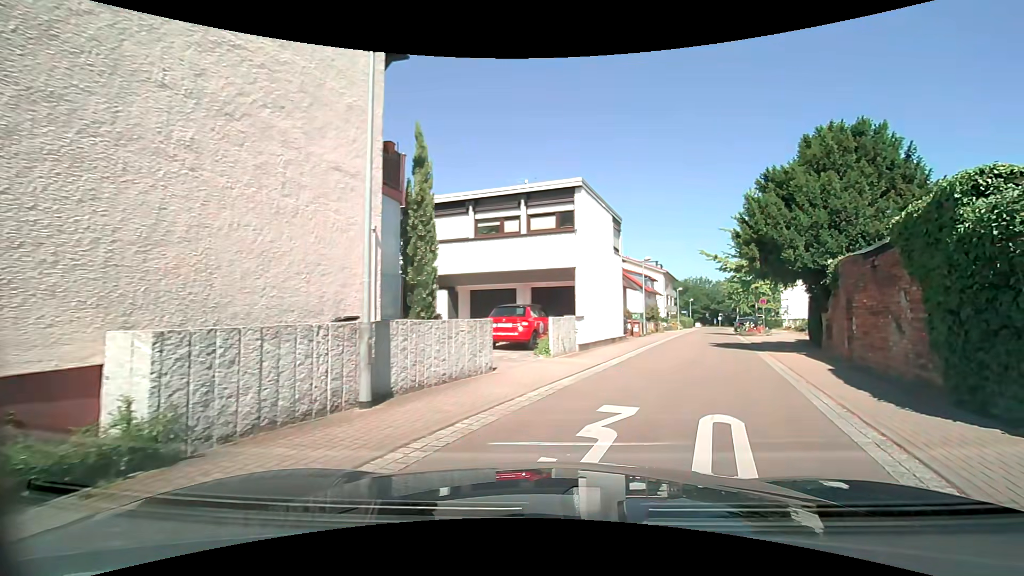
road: residential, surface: asphalt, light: Day
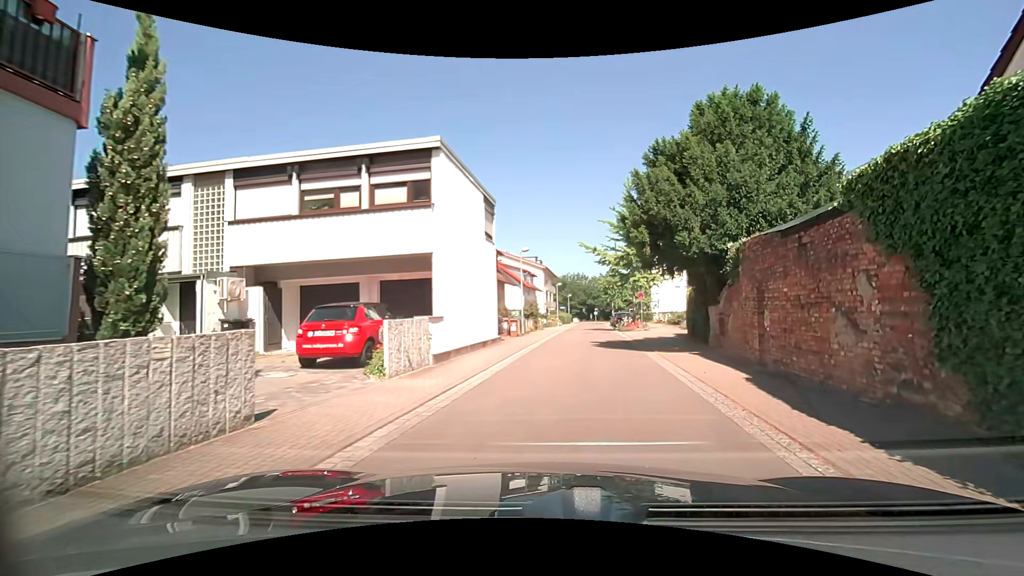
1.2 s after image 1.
(+0.6, +4.4) m; +12°
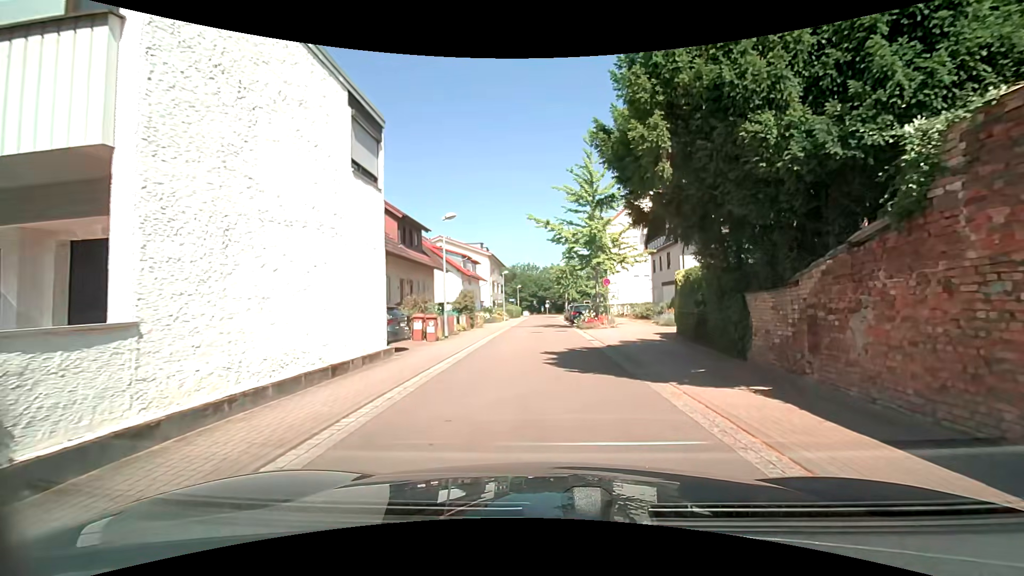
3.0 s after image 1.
(+0.6, +9.0) m; +5°
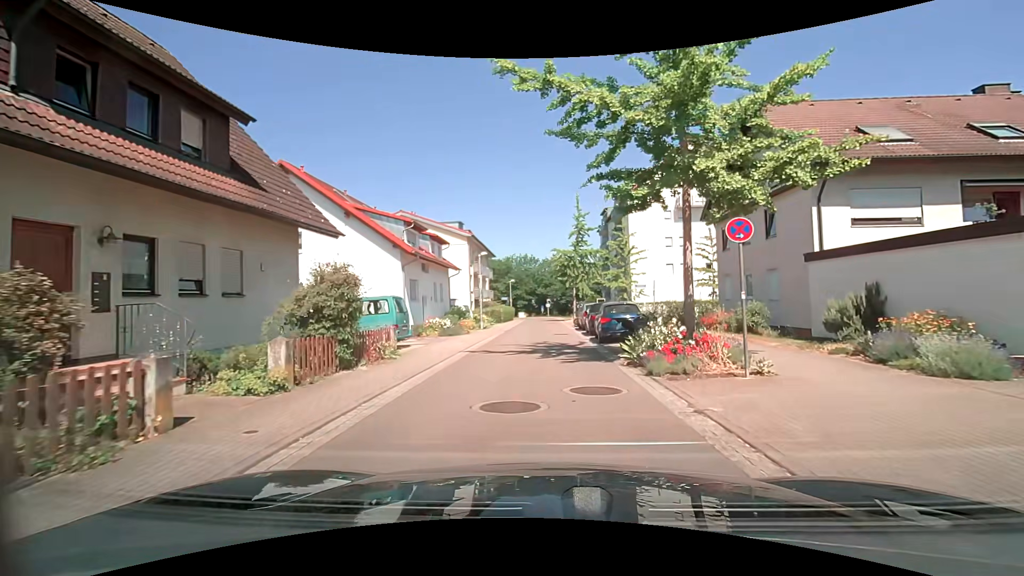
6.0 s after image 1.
(+0.1, +18.7) m; +1°
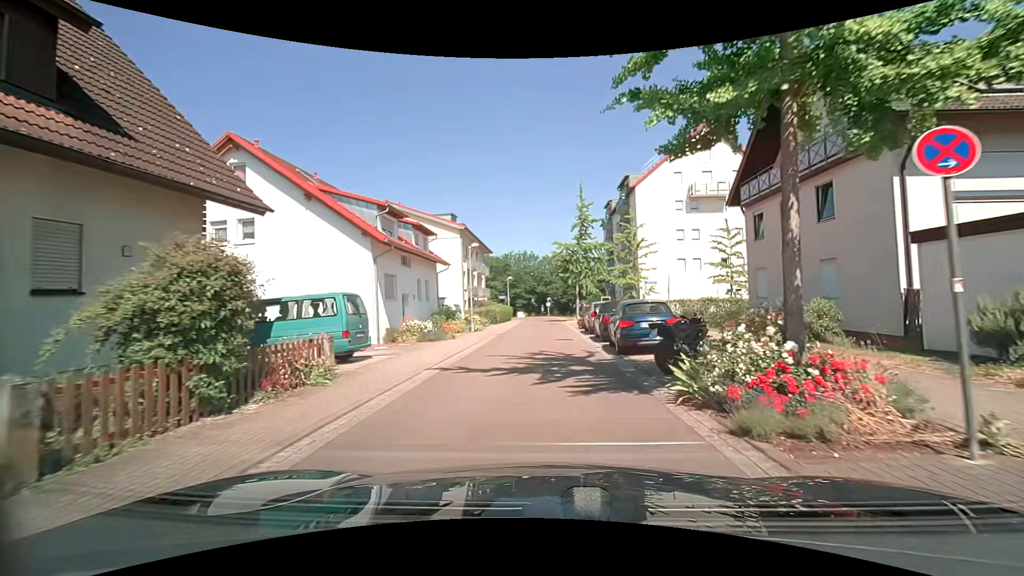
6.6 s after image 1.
(0.0, +4.4) m; 0°
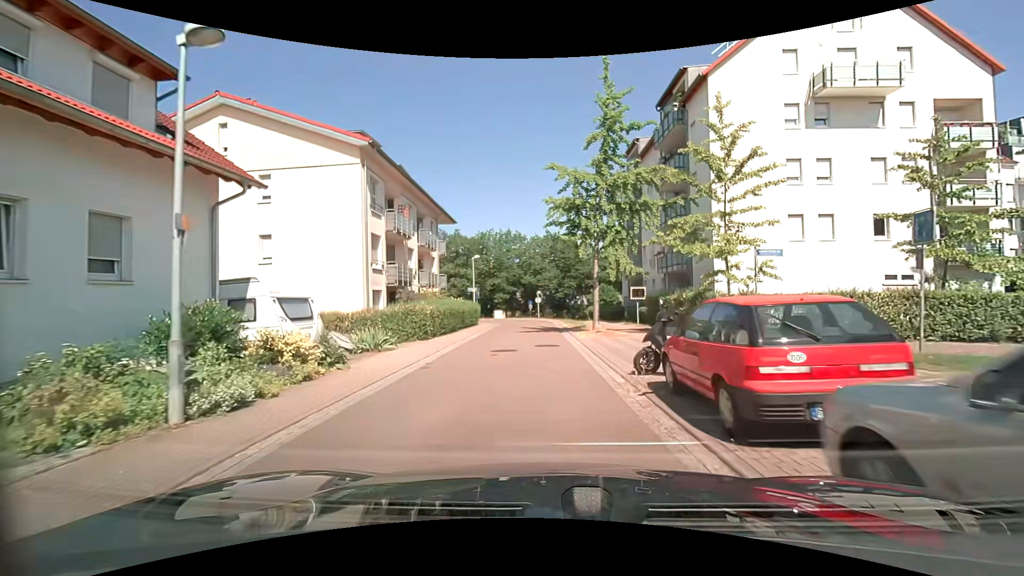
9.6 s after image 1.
(+0.2, +22.7) m; 0°
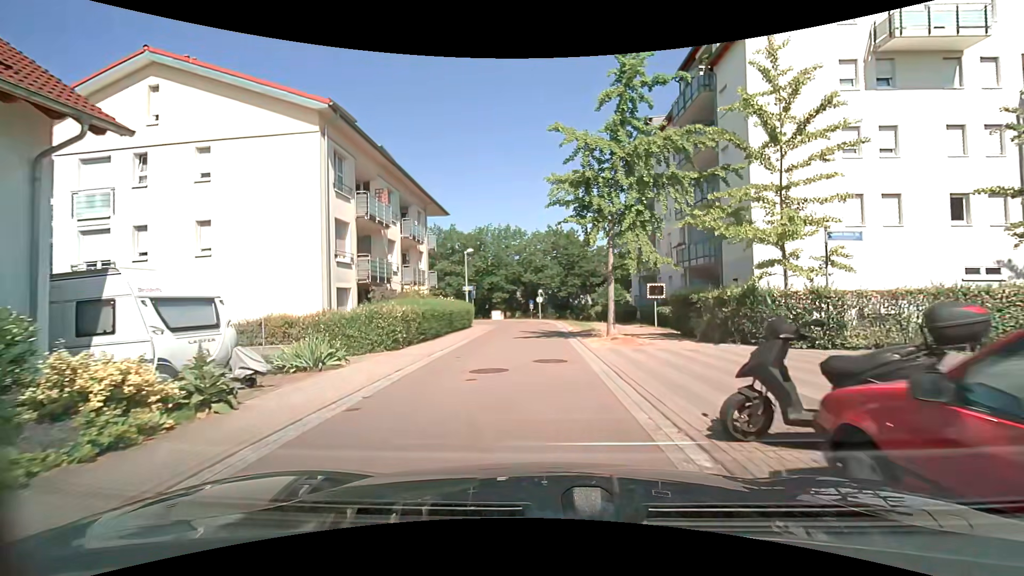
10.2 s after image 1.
(0.0, +4.3) m; +1°
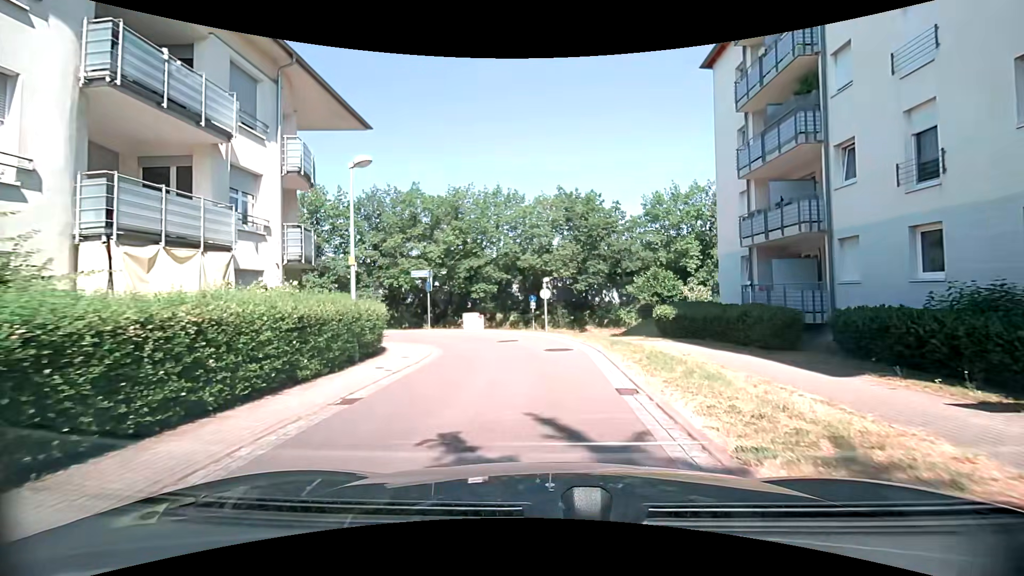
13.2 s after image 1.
(-0.5, +20.6) m; -1°
